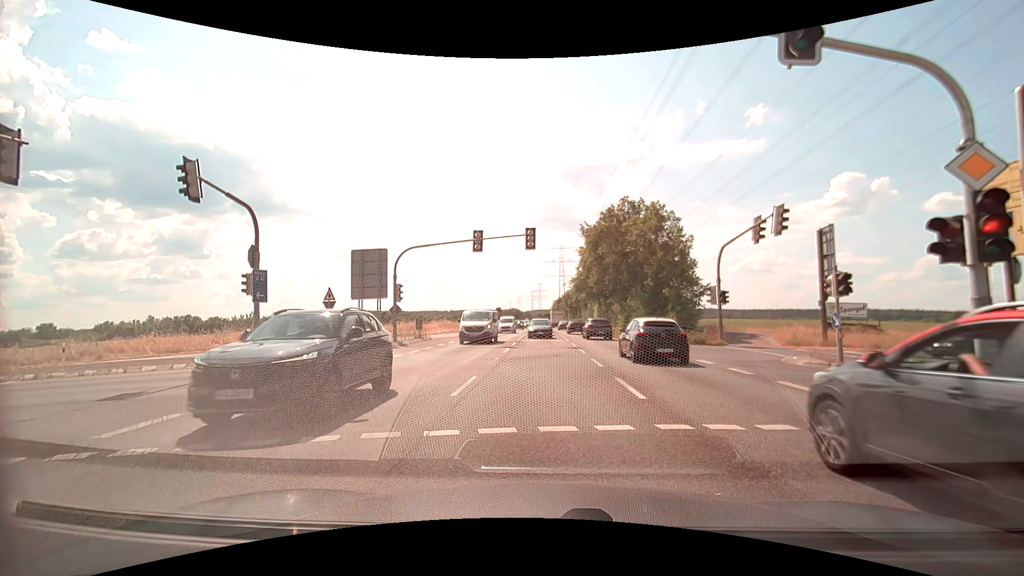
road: secondary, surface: asphalt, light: Day
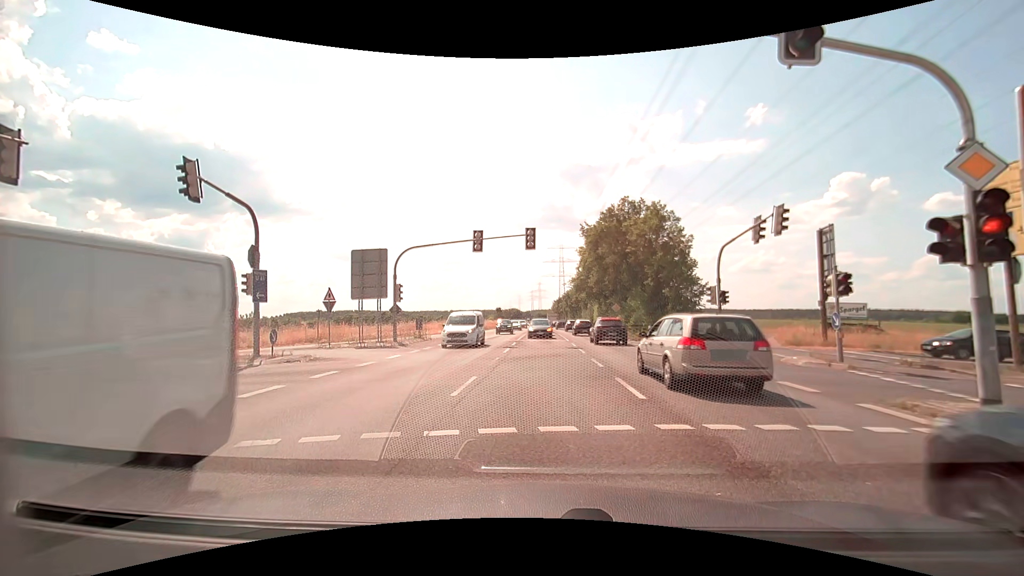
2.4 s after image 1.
(0.0, 0.0) m; 0°
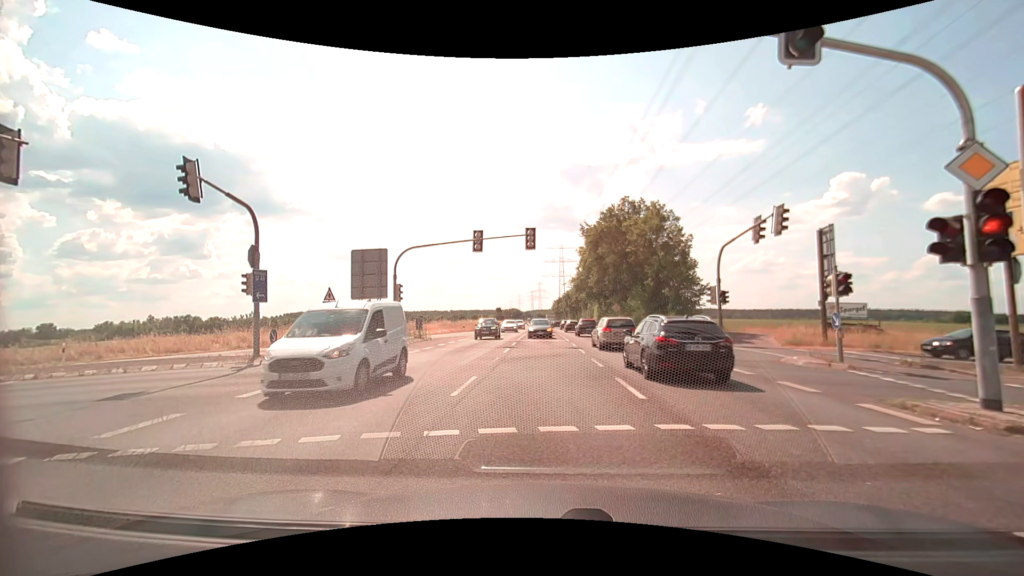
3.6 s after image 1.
(0.0, 0.0) m; 0°
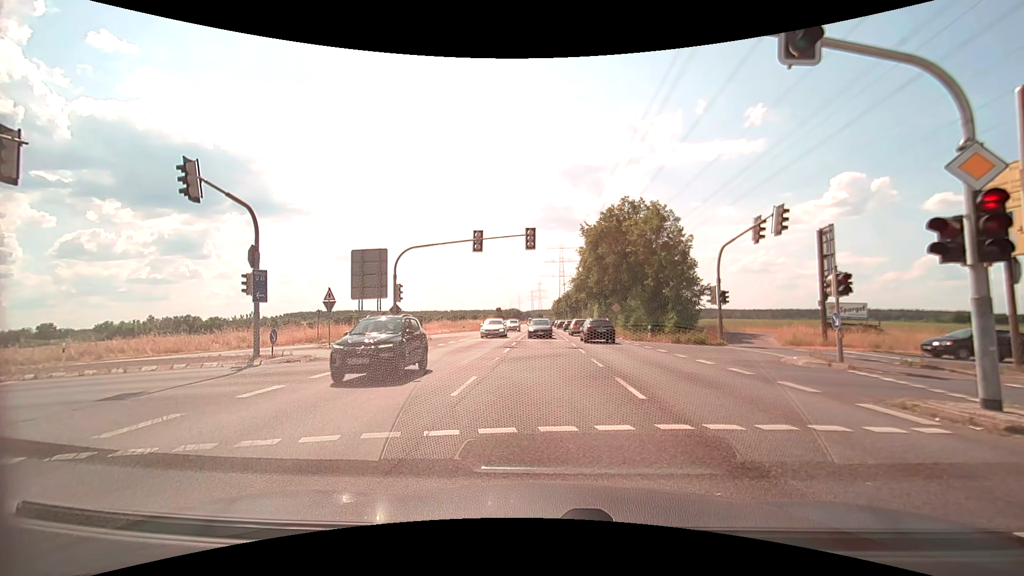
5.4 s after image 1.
(0.0, 0.0) m; 0°
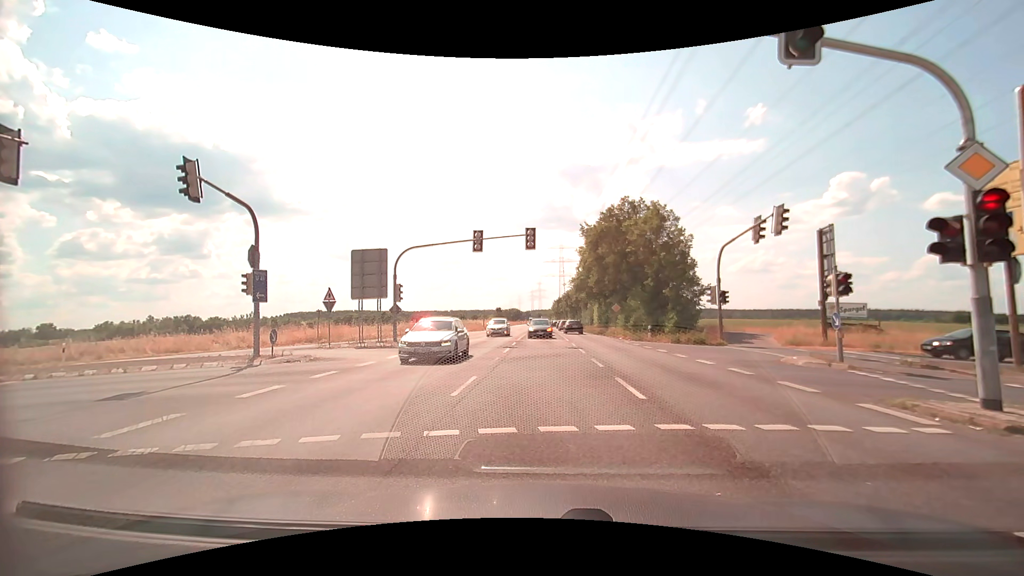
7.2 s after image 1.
(0.0, 0.0) m; 0°
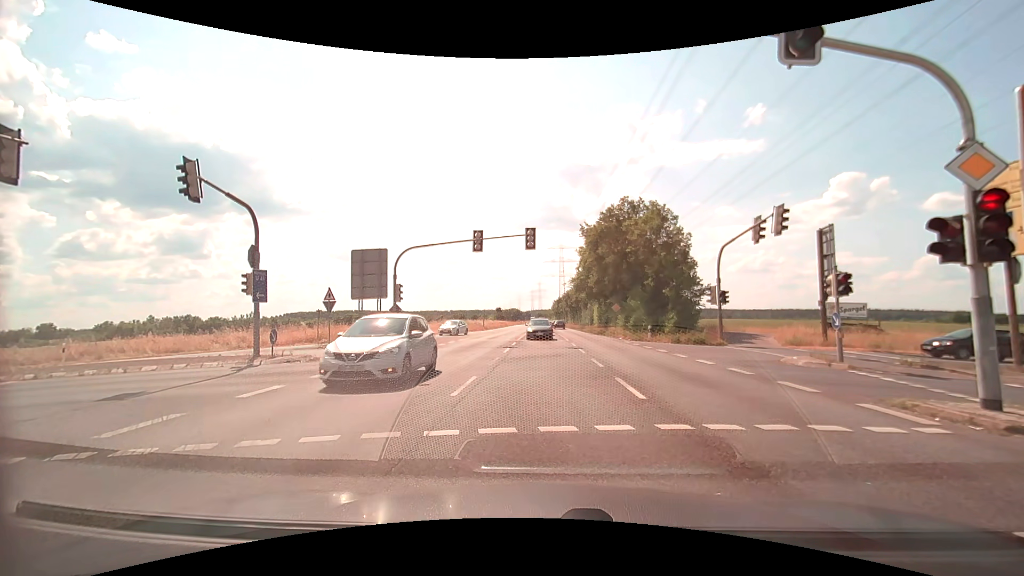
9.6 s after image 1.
(0.0, 0.0) m; 0°
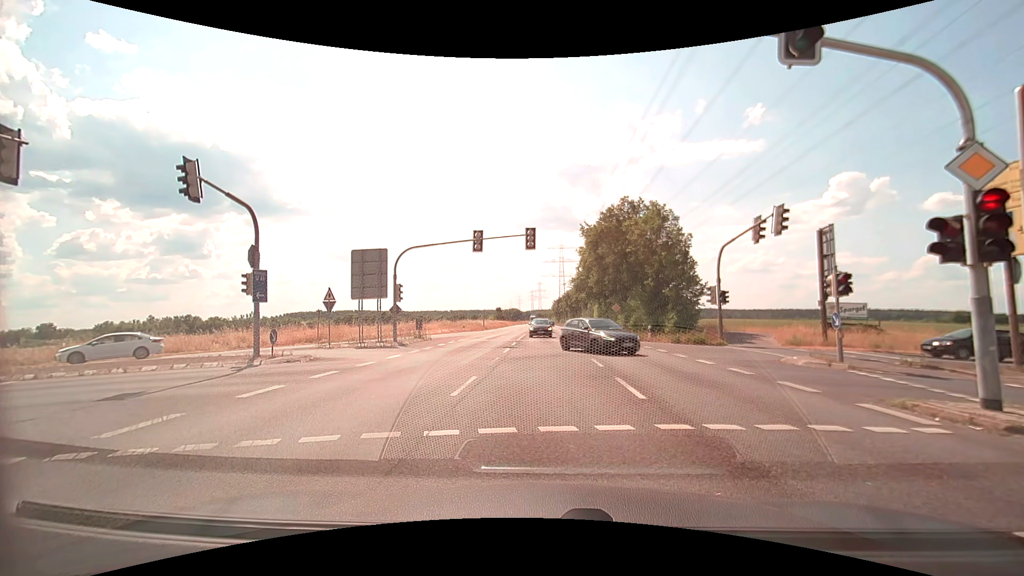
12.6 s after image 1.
(0.0, 0.0) m; 0°
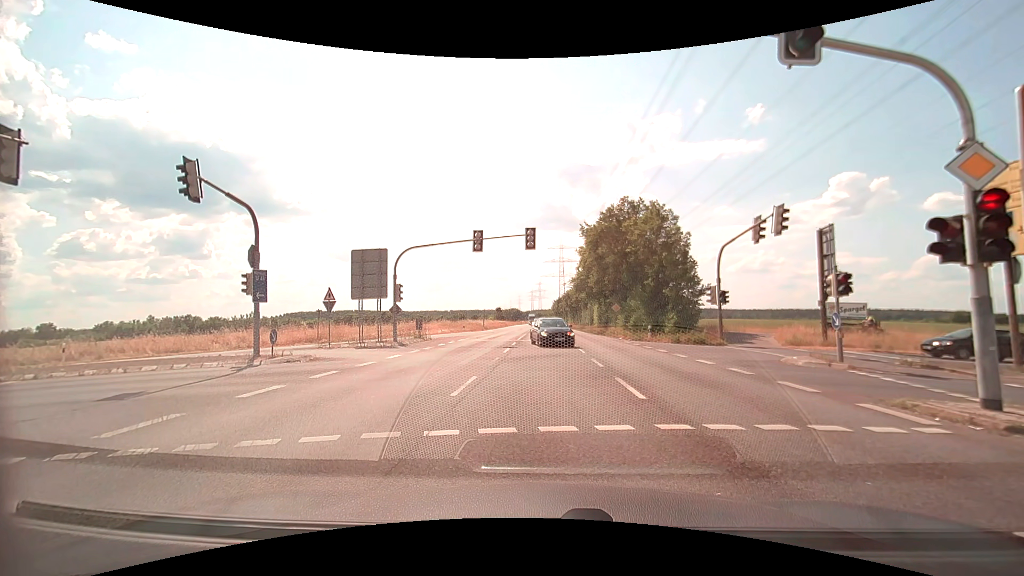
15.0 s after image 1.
(0.0, 0.0) m; 0°
(0, +10) (-1, +20) (-8, +26) (-18, +27) (-27, +24) (-37, +21) (-46, +18) (-56, +14) (-65, +11) (-75, +8) m
